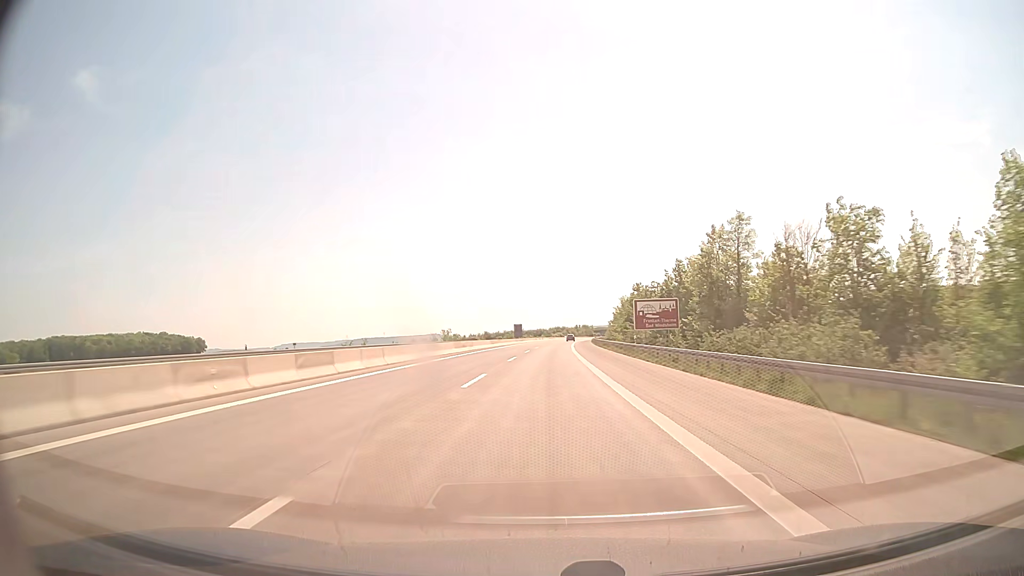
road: motorway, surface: concrete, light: Day
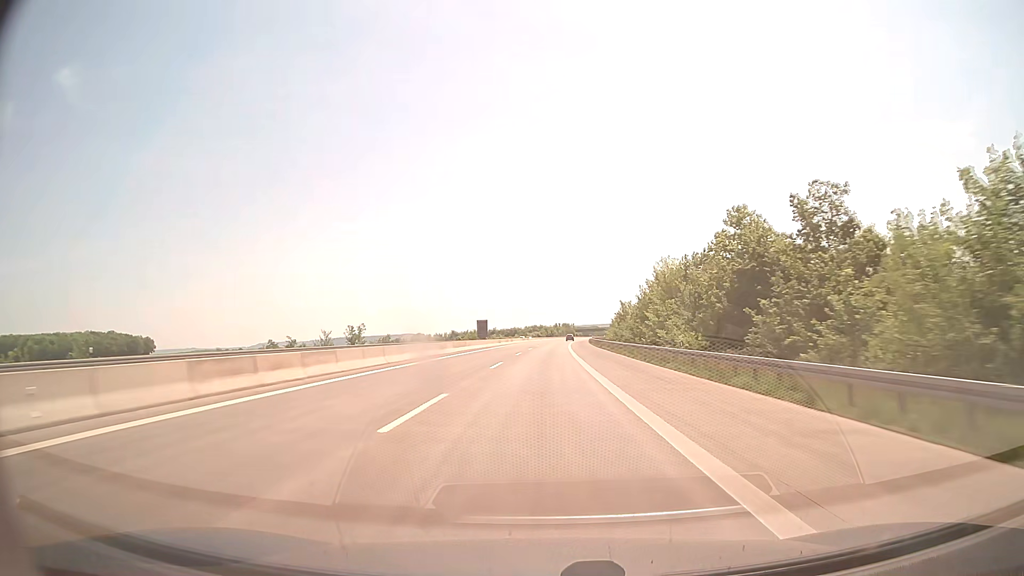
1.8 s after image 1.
(+0.9, +62.0) m; +2°
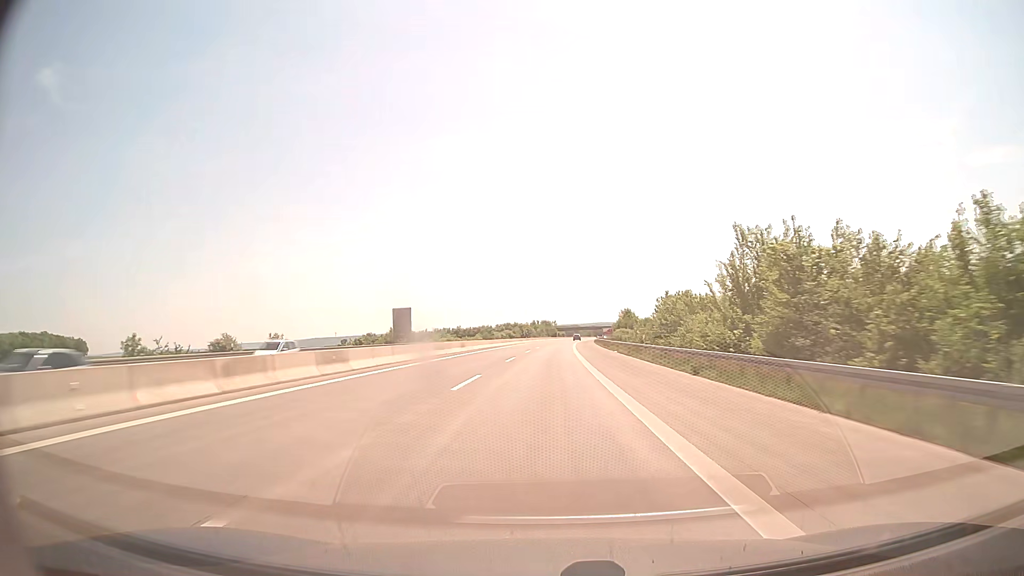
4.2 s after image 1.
(+1.7, +82.7) m; +2°
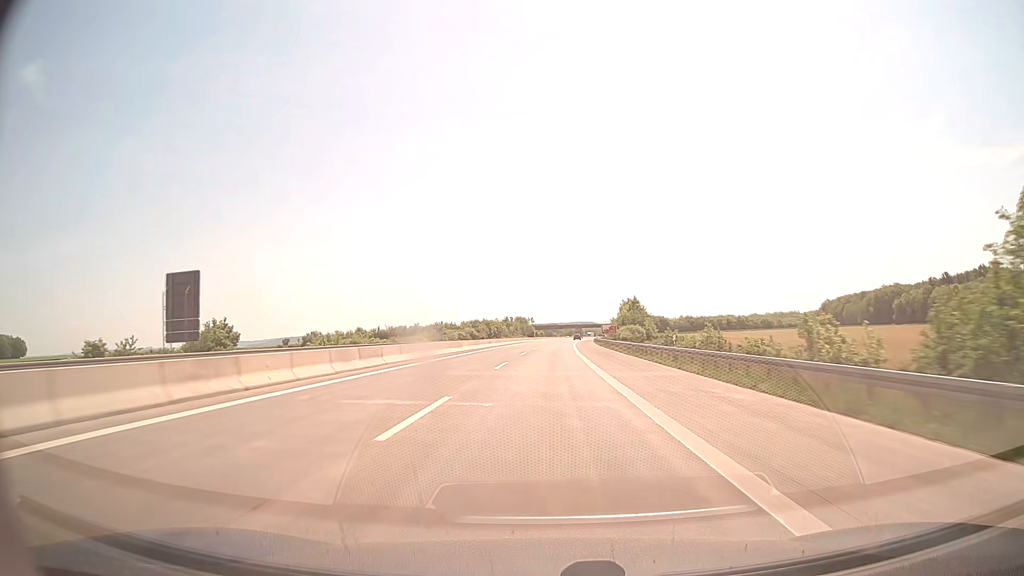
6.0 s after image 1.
(+0.9, +62.0) m; +2°
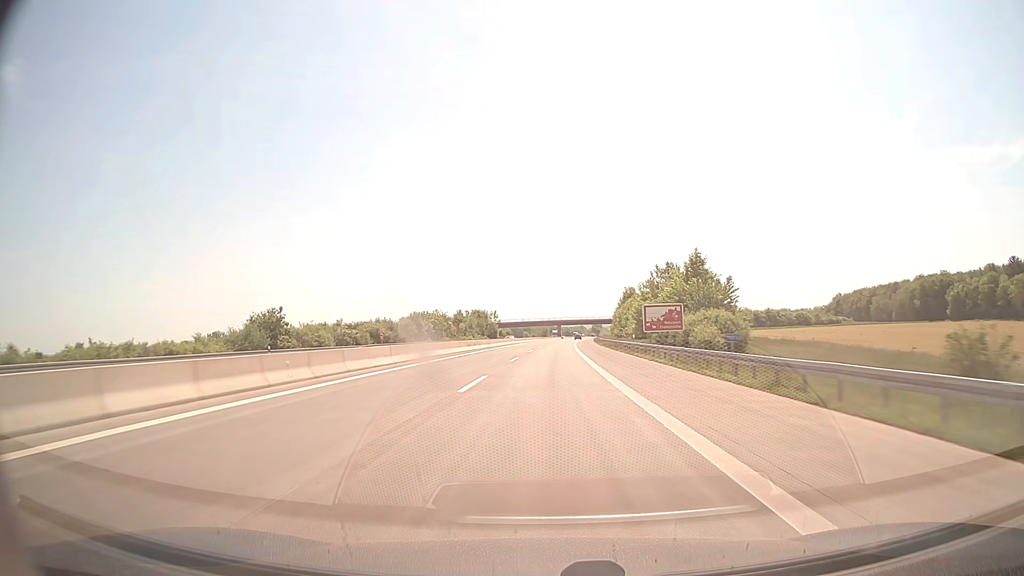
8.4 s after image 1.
(+1.9, +82.6) m; +2°
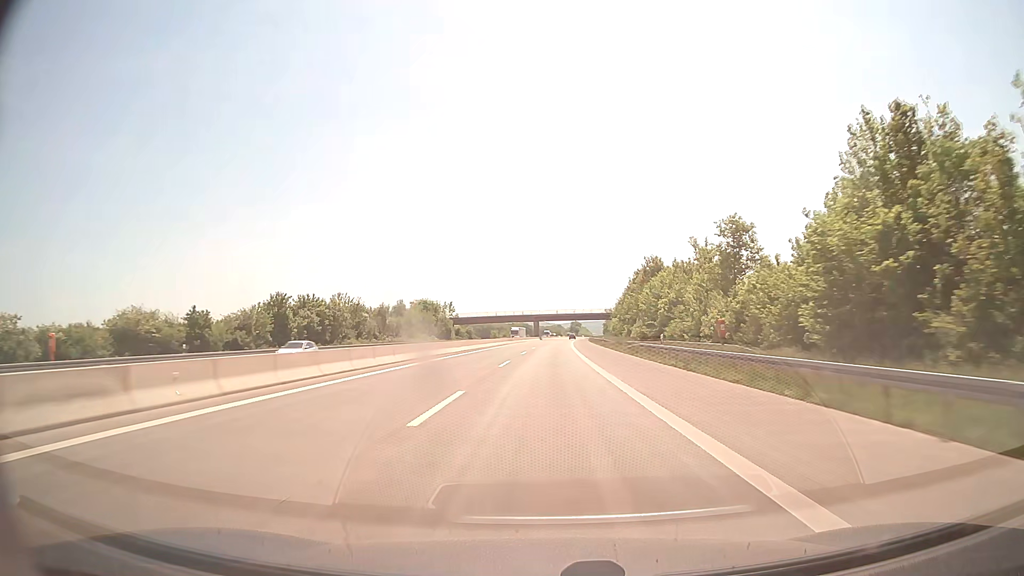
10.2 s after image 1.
(+1.0, +62.0) m; +2°
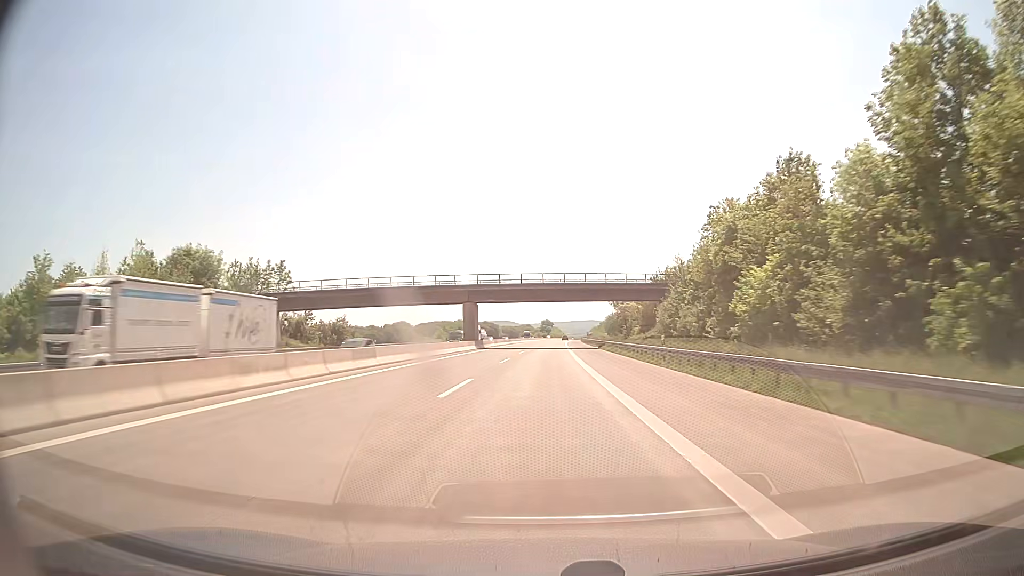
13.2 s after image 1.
(+2.6, +103.3) m; +3°
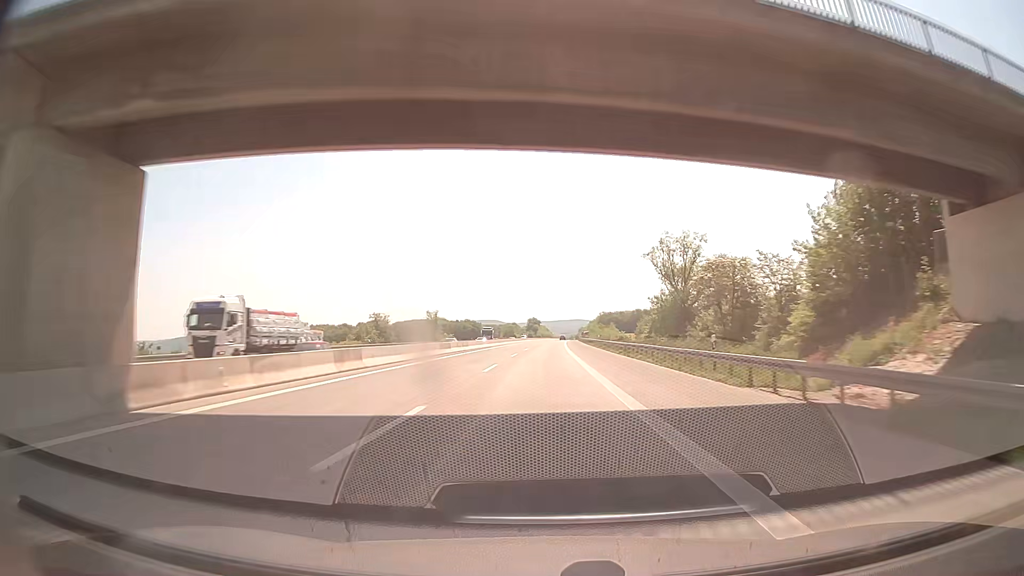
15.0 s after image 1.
(+0.6, +62.0) m; +1°
(0, +10) (0, +20) (0, +30) (0, +40) (0, +50) (+1, +60) (+1, +70) (+1, +80) (+1, +90) (+2, +100) m
